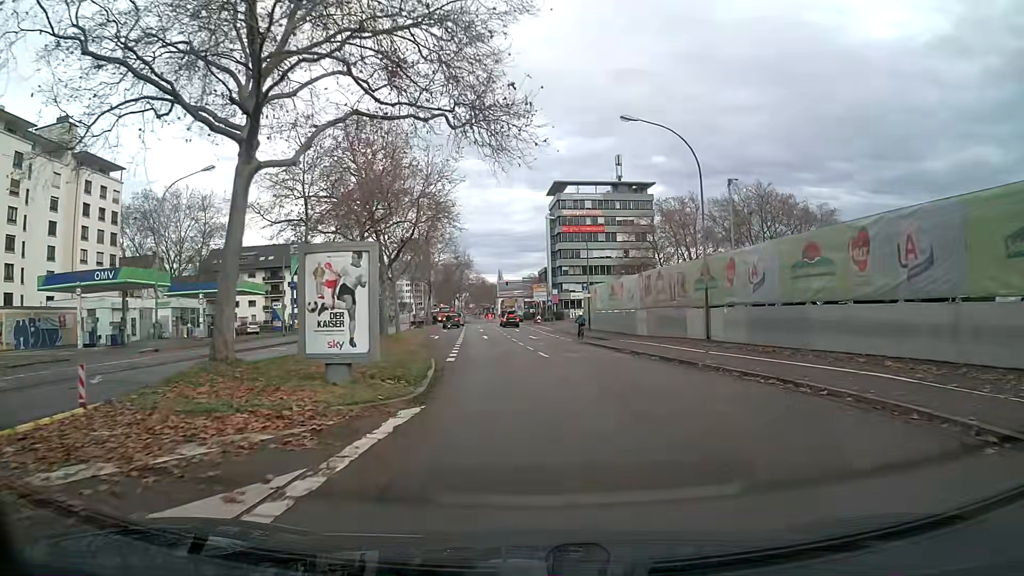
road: secondary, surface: asphalt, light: Day
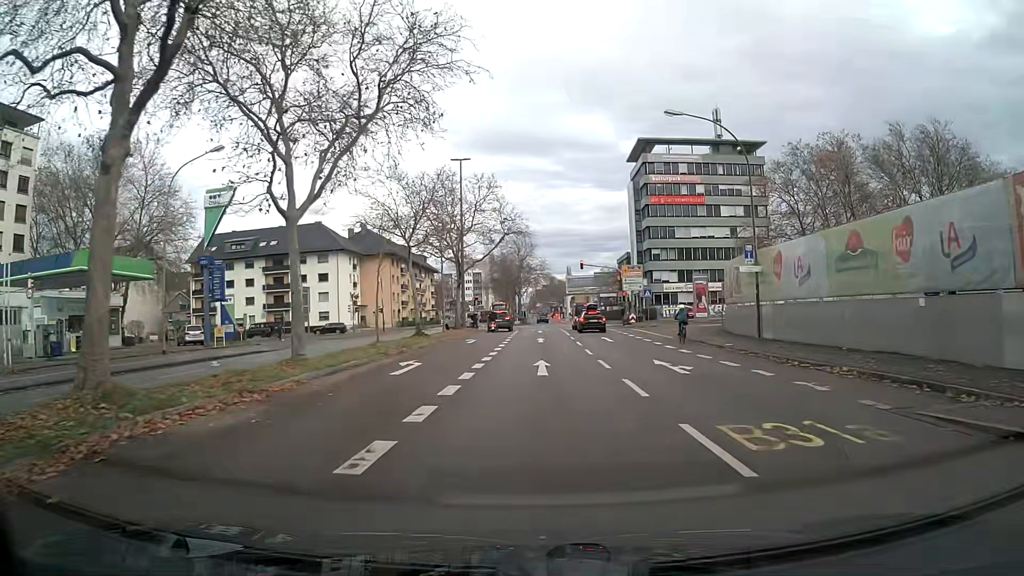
(-1.5, +30.6) m; -5°
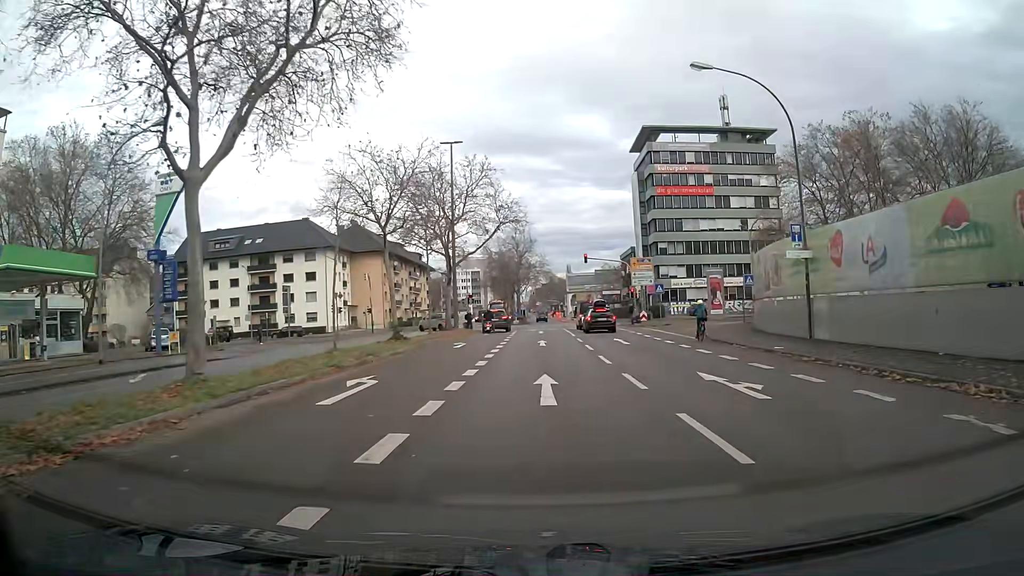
(0.0, +5.6) m; 0°
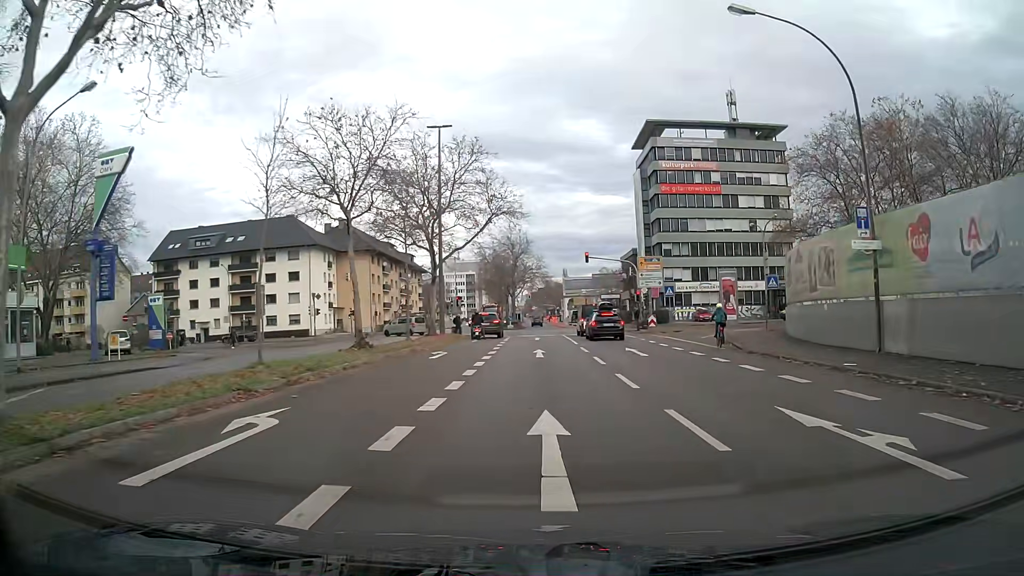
(0.0, +5.4) m; 0°
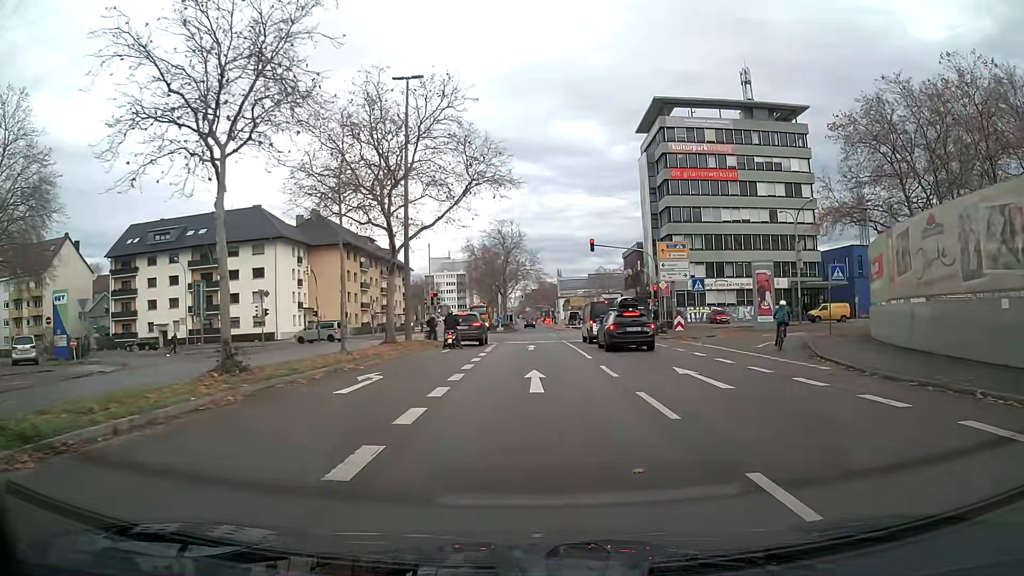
(+0.1, +10.1) m; +1°
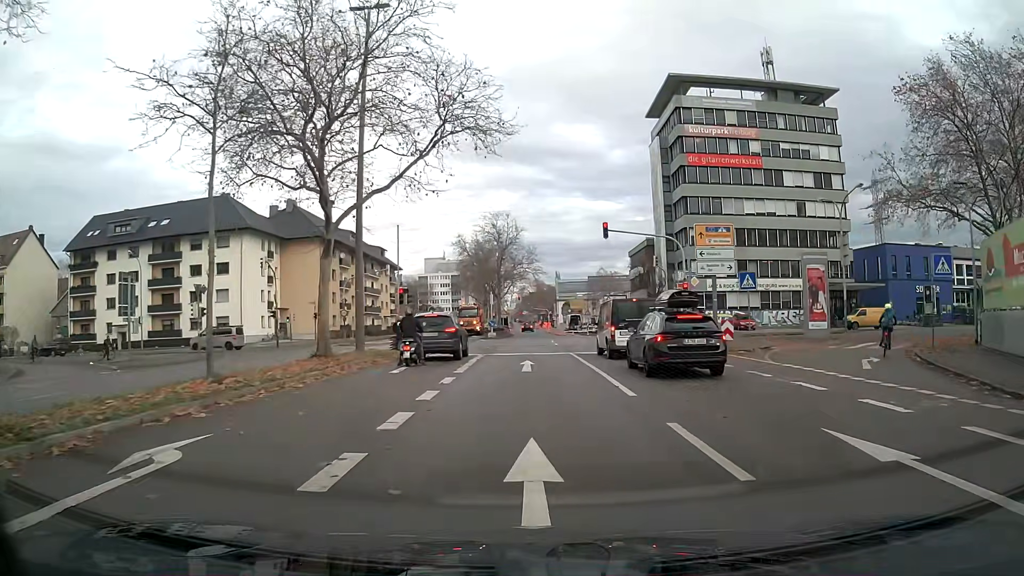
(0.0, +9.2) m; 0°
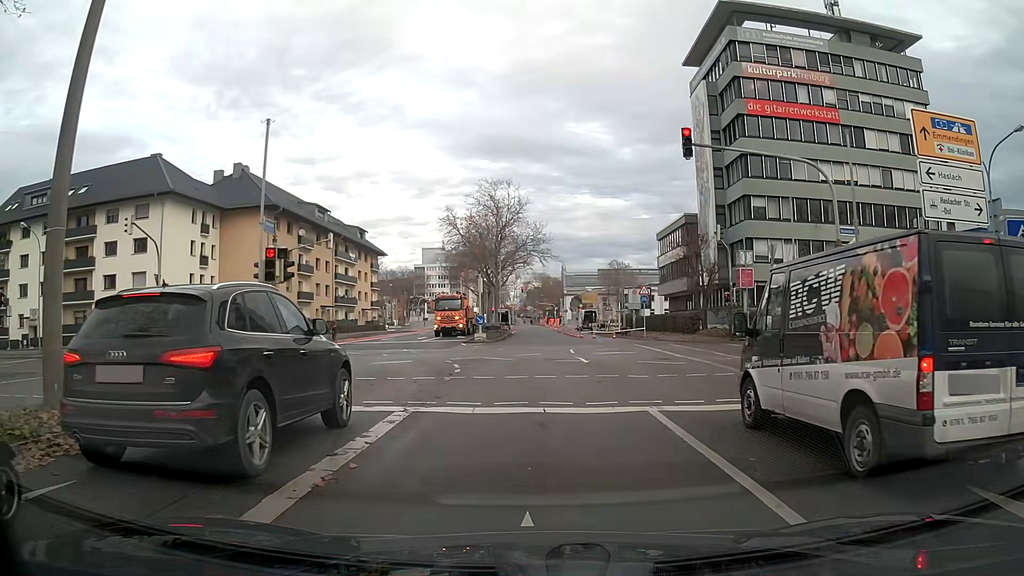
(0.0, +17.2) m; 0°
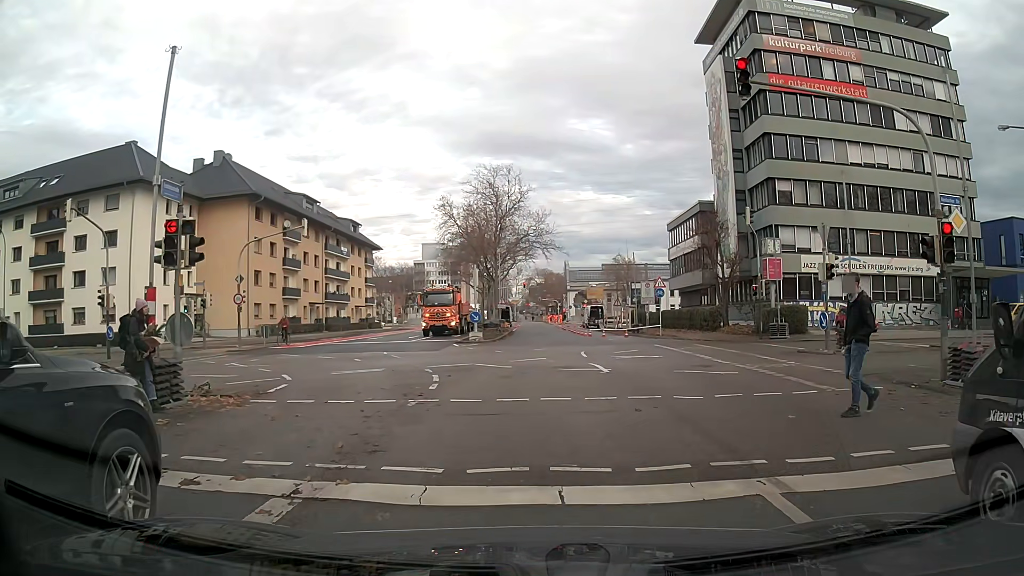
(0.0, +4.6) m; -1°
